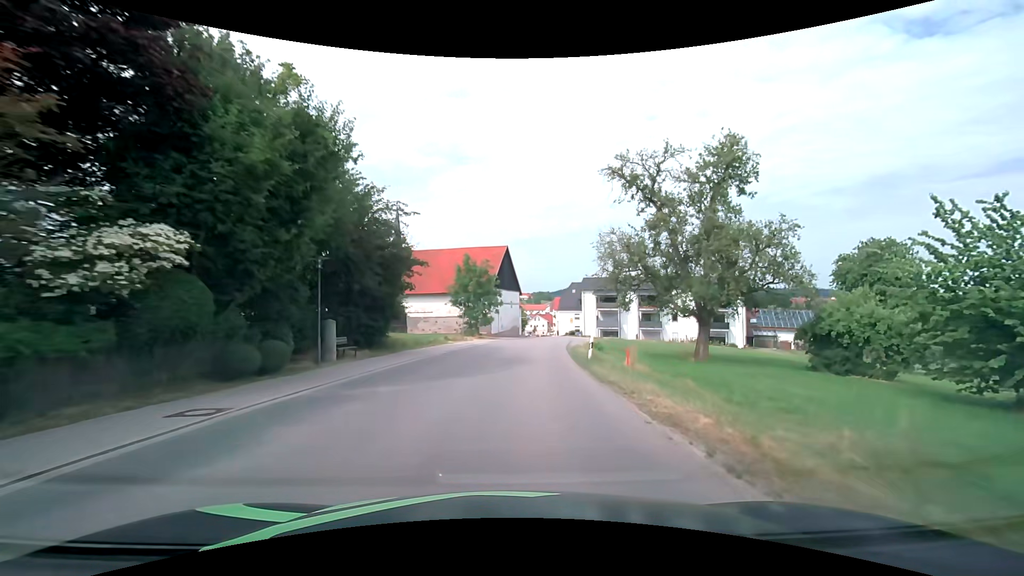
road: tertiary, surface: asphalt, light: Day
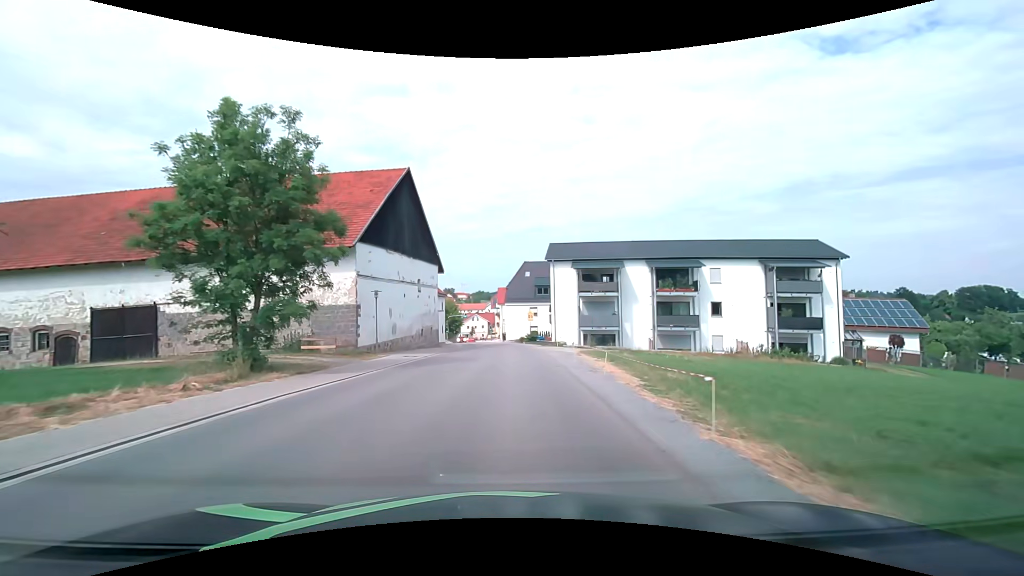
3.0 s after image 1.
(+2.8, +37.9) m; +7°
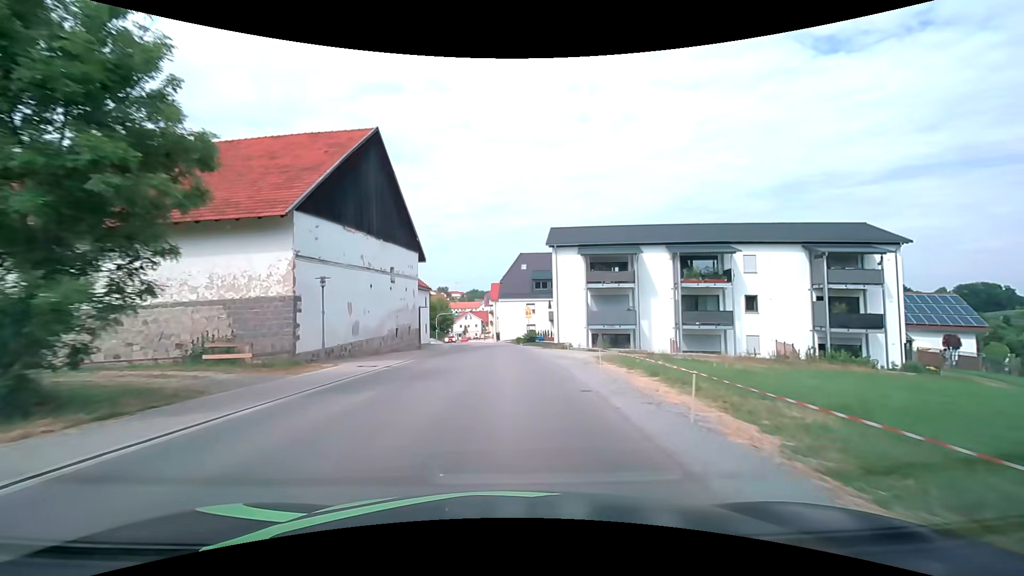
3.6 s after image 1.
(+0.1, +7.6) m; +1°
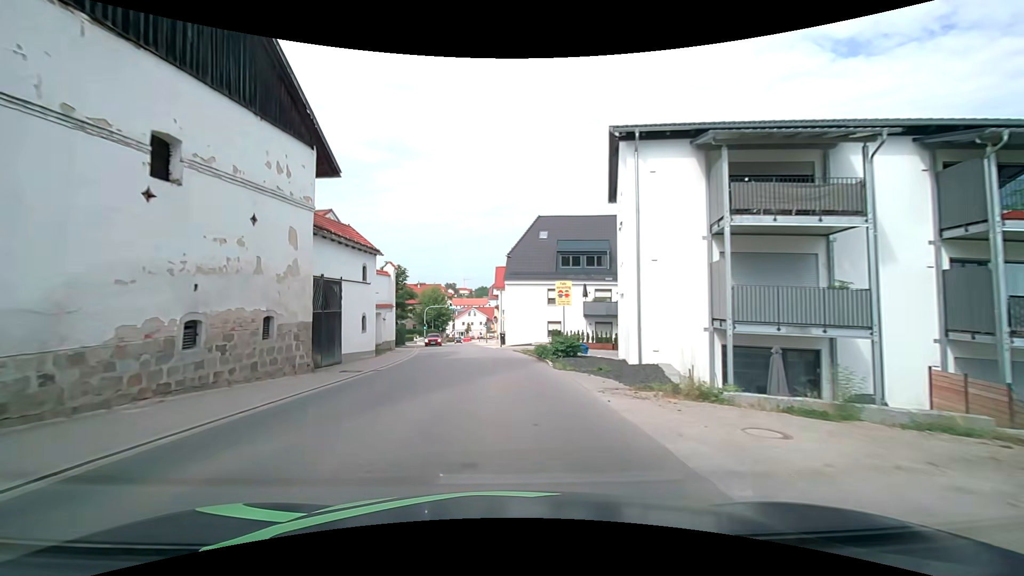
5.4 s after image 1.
(0.0, +22.9) m; -1°
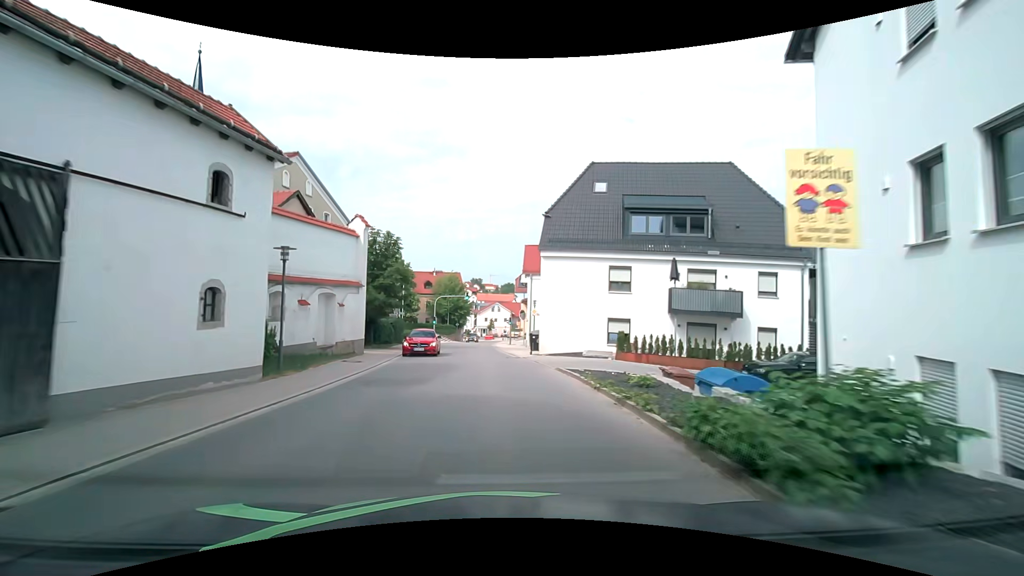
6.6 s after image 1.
(-0.4, +15.3) m; -3°
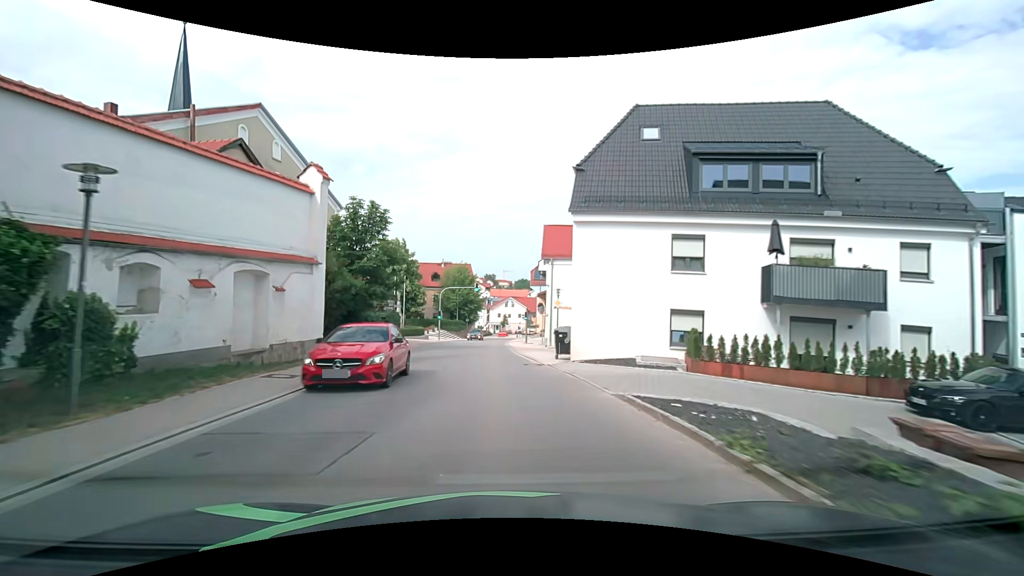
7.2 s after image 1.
(-0.1, +7.7) m; -2°
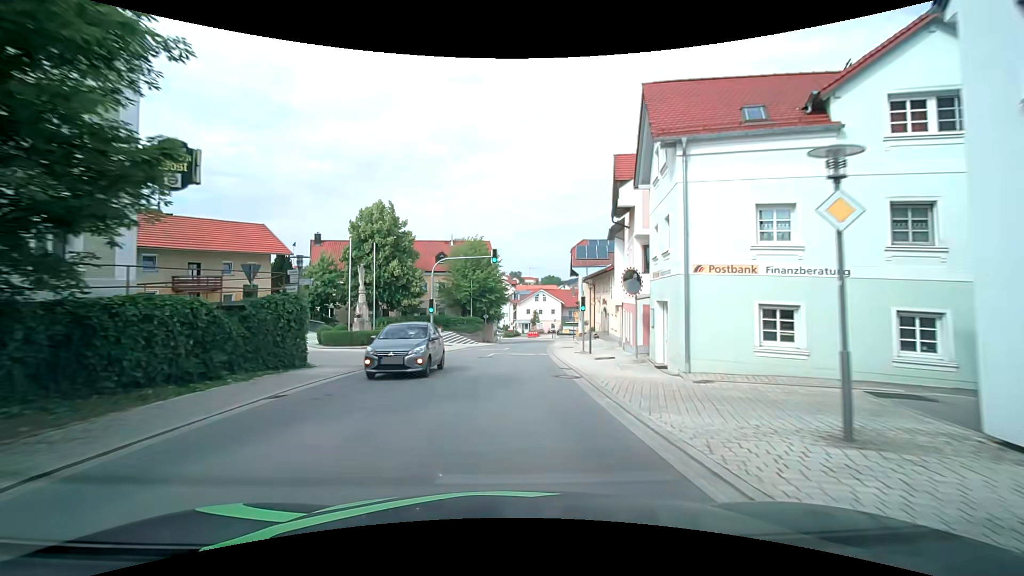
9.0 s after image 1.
(-0.8, +23.0) m; -3°
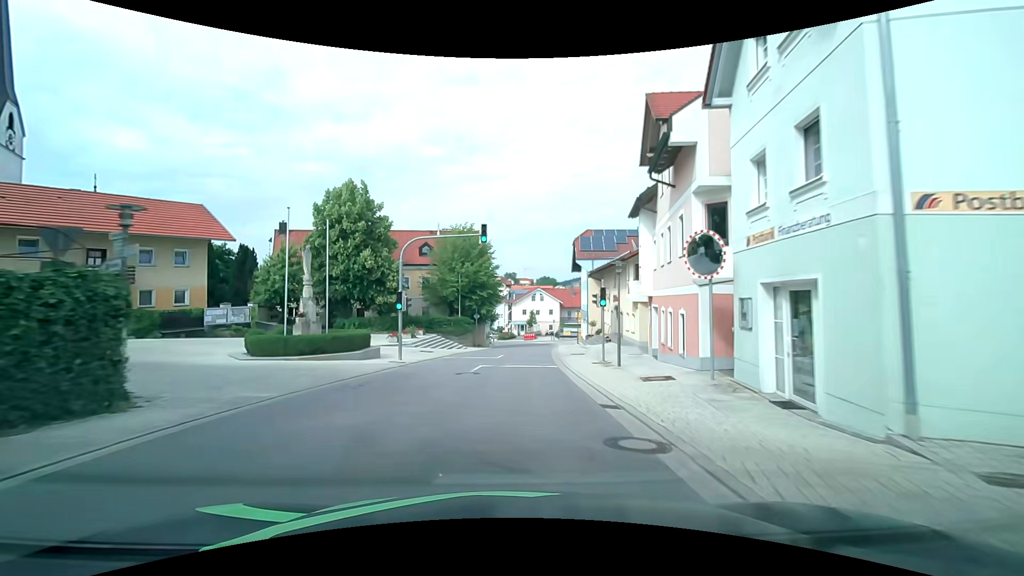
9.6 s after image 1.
(0.0, +7.7) m; +1°
(0, +10) (0, +20) (+1, +30) (+2, +40) (+3, +50) (+3, +60) (+3, +70) (+1, +80) (-1, +89) (-5, +99) m
